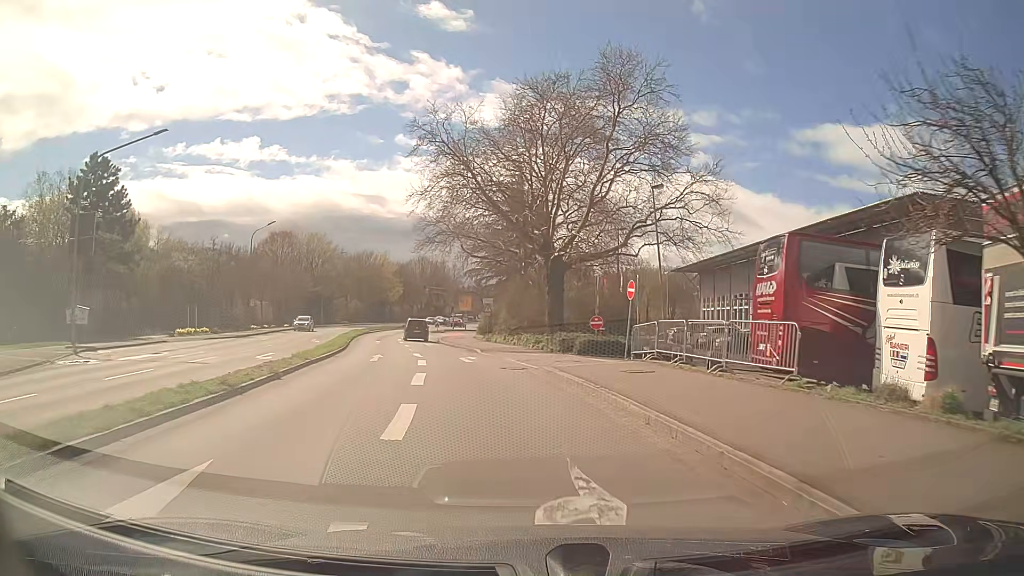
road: tertiary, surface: asphalt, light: Day
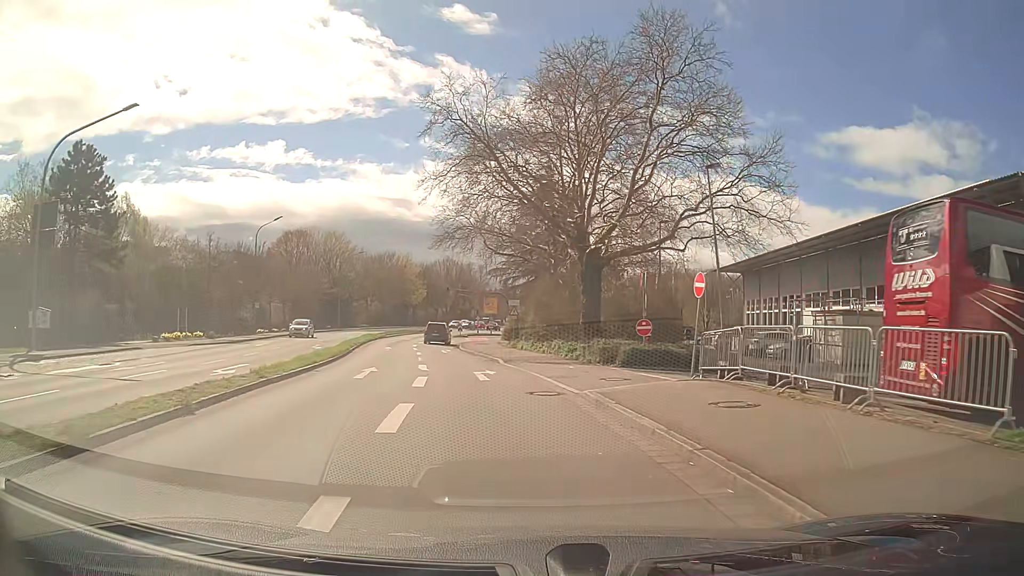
(-0.1, +5.4) m; -2°
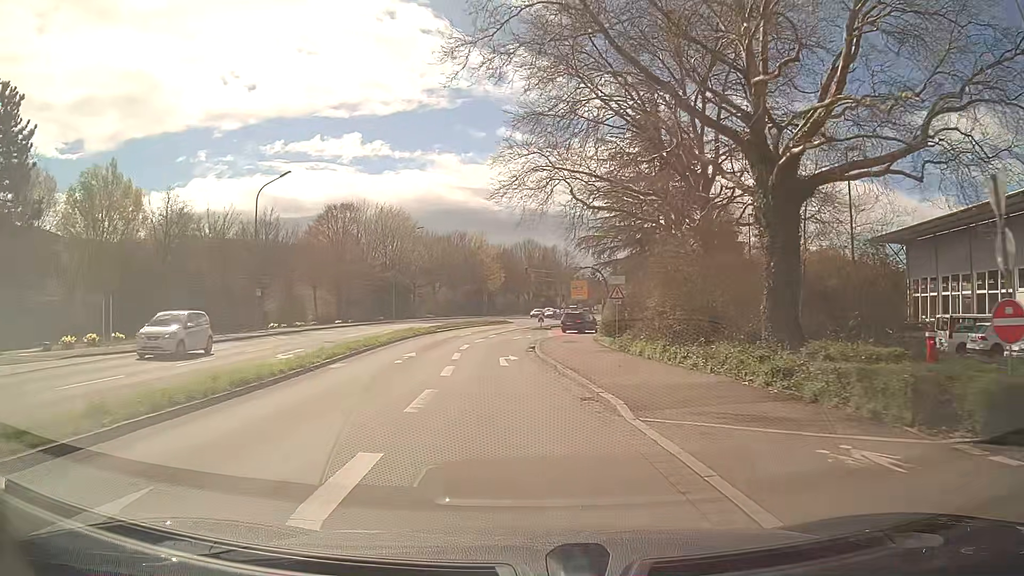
(-1.1, +16.5) m; -7°
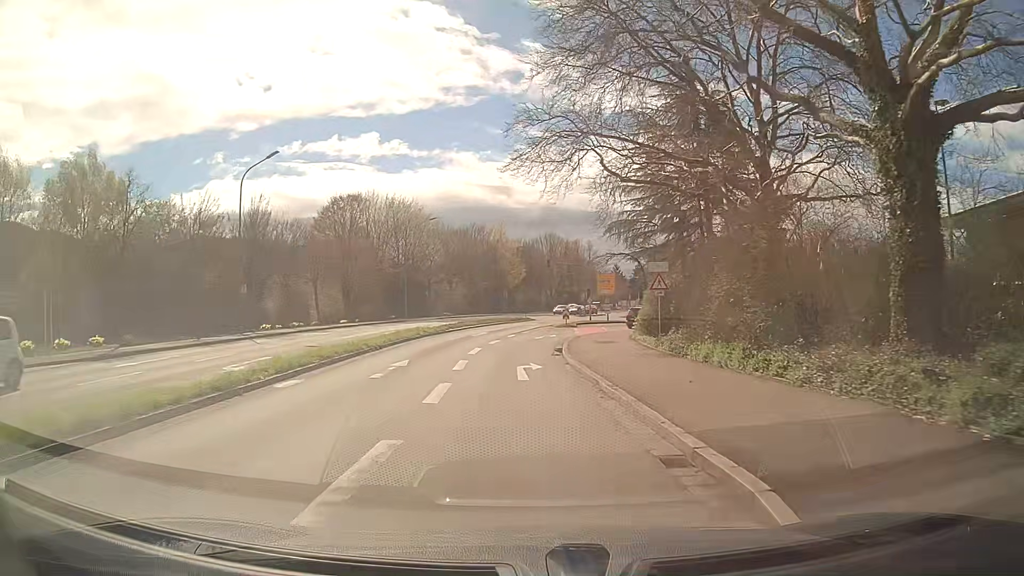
(-0.1, +5.6) m; -2°
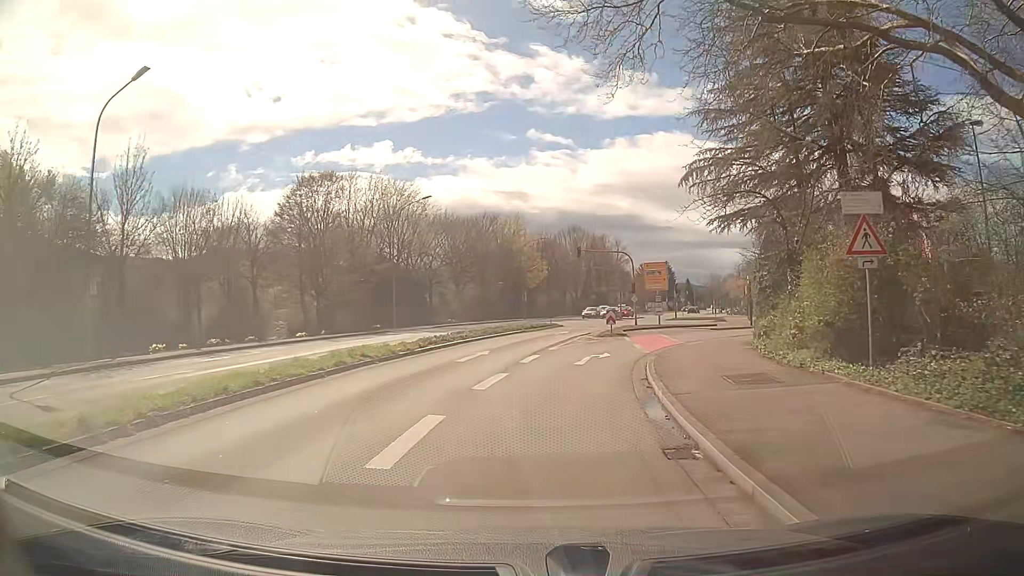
(-0.5, +16.3) m; -4°
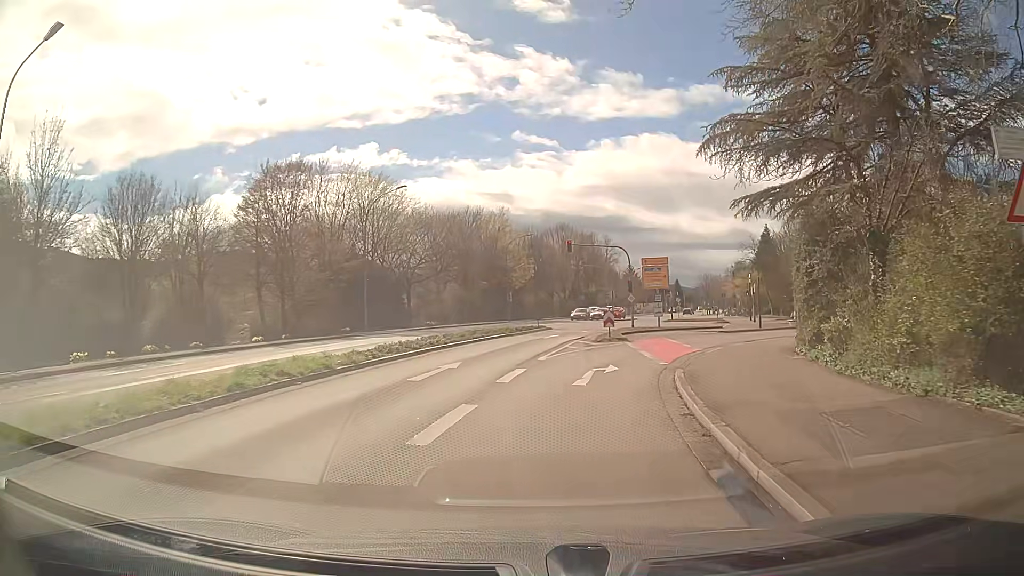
(+0.1, +5.1) m; +3°
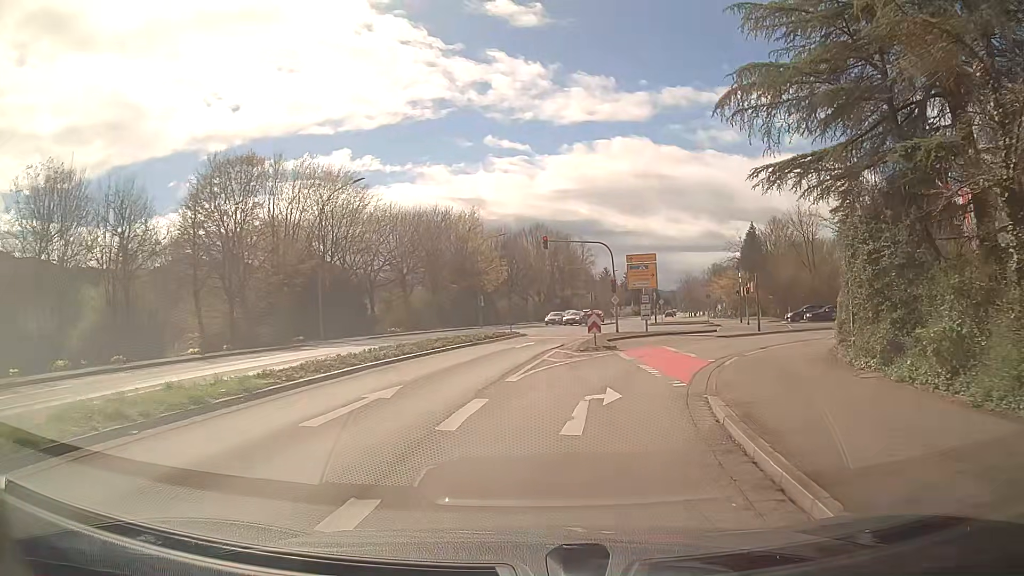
(+0.1, +4.9) m; +2°
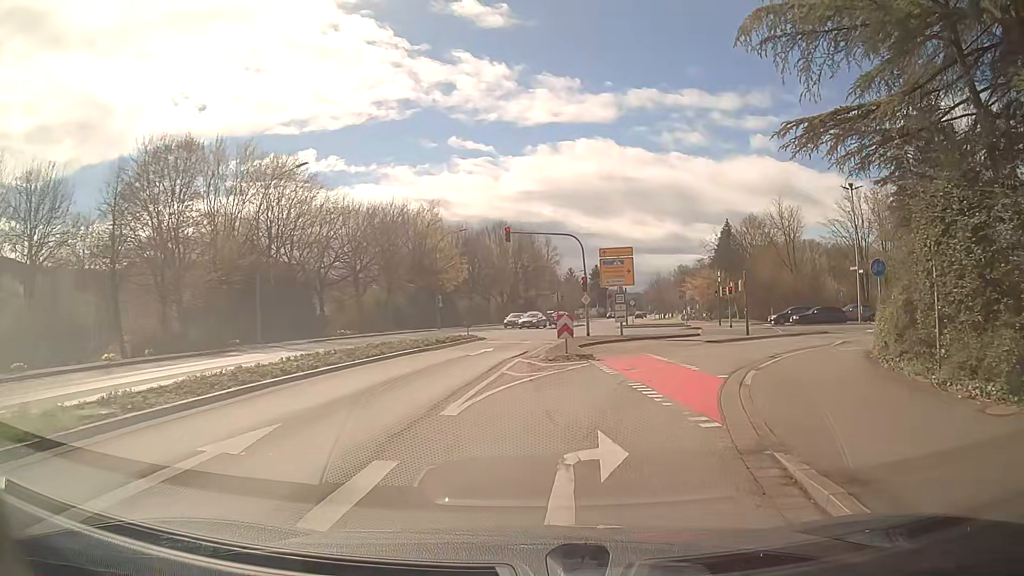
(+0.1, +4.7) m; +1°
(+1, +10) (+4, +19) (+10, +27) (+19, +33) (+28, +36) (+38, +38) (+48, +38) (+58, +37) (+68, +37) (+78, +36) m
